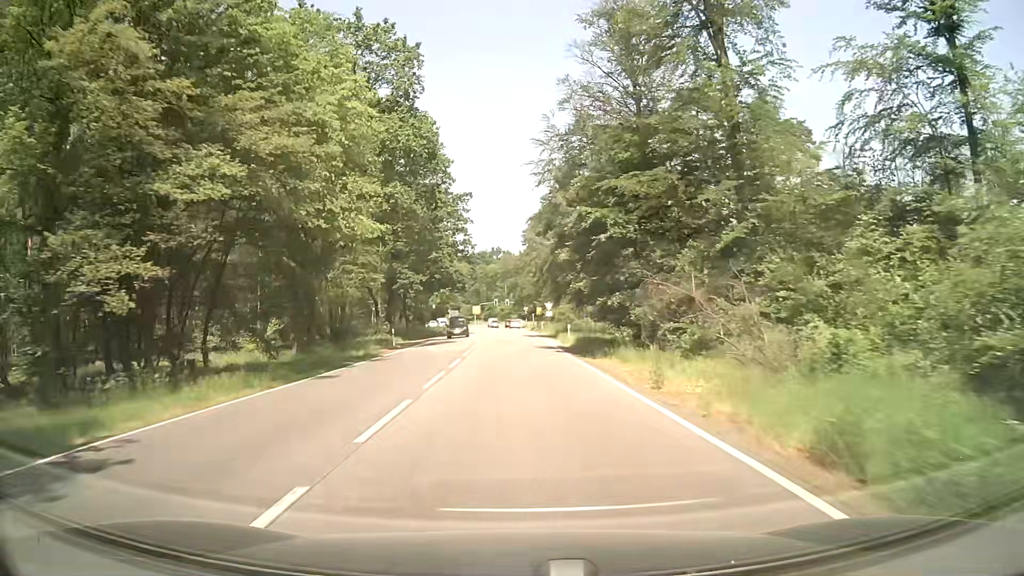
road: secondary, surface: asphalt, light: Day
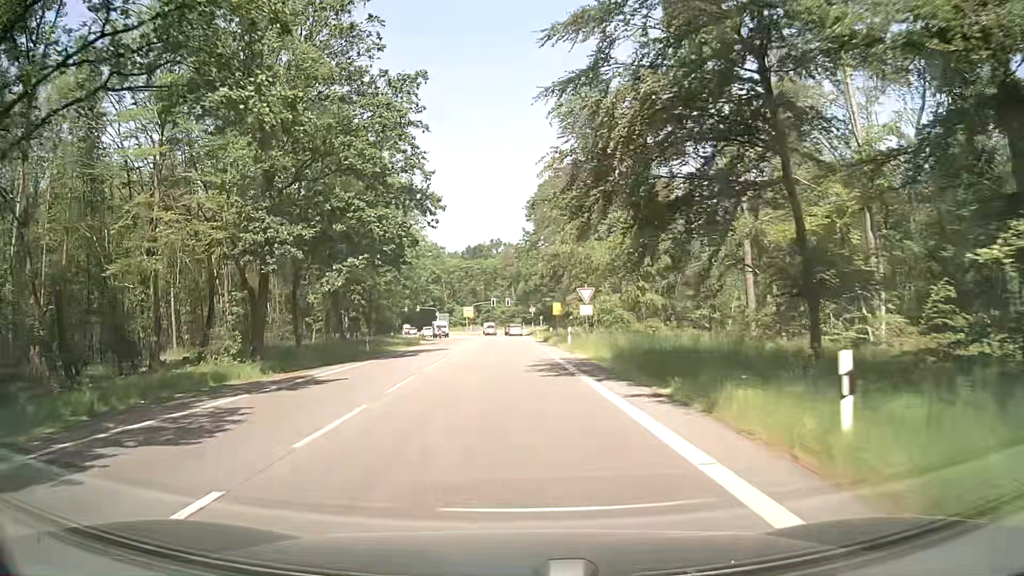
(0.0, +36.0) m; -1°
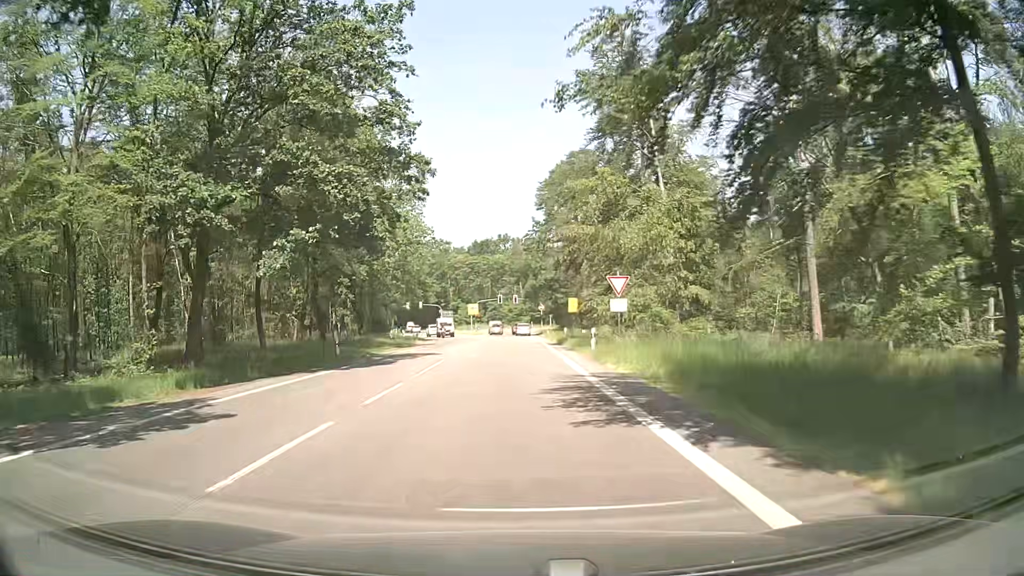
(0.0, +8.2) m; 0°
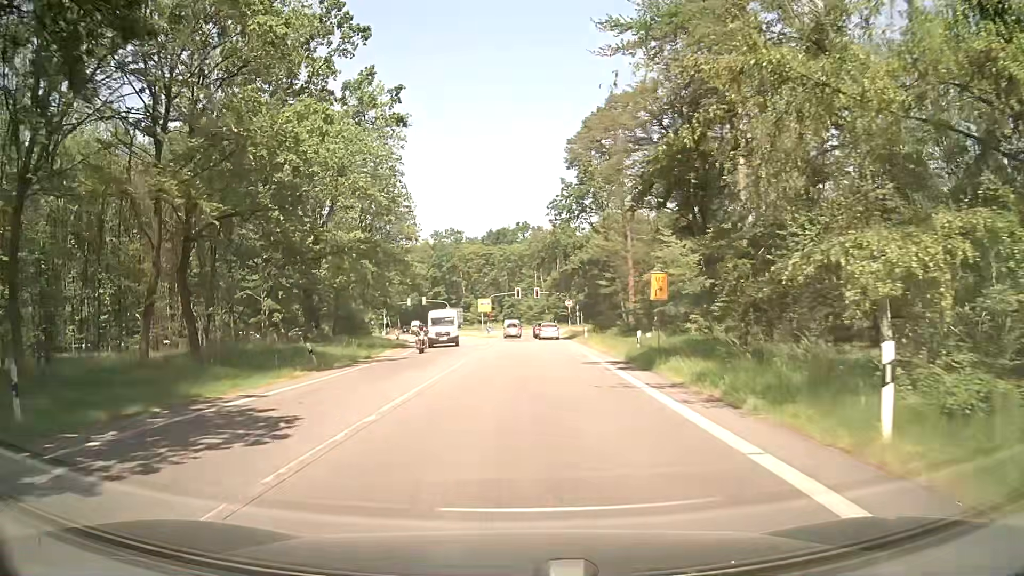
(-0.4, +22.6) m; -1°
